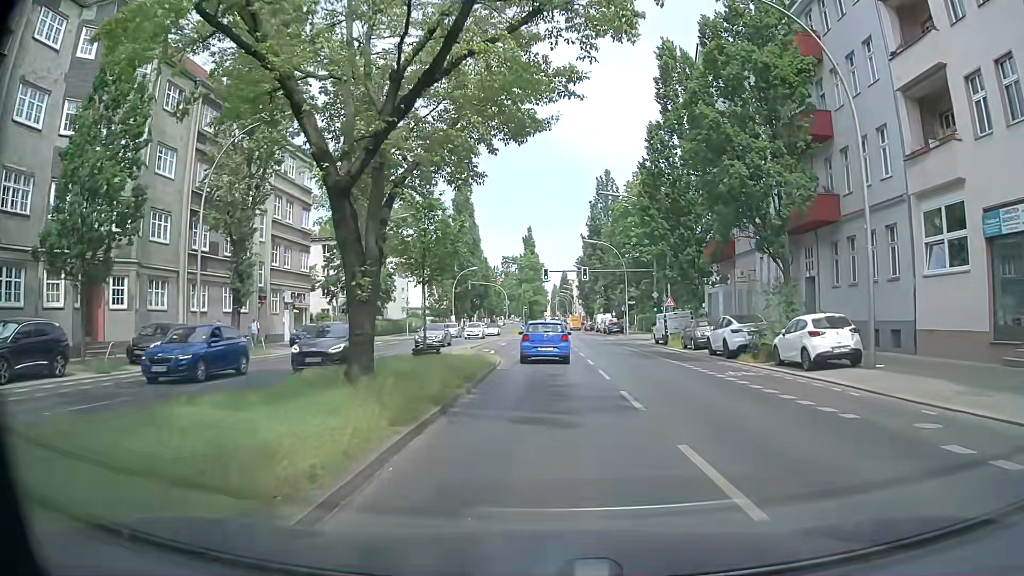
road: secondary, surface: asphalt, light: Day
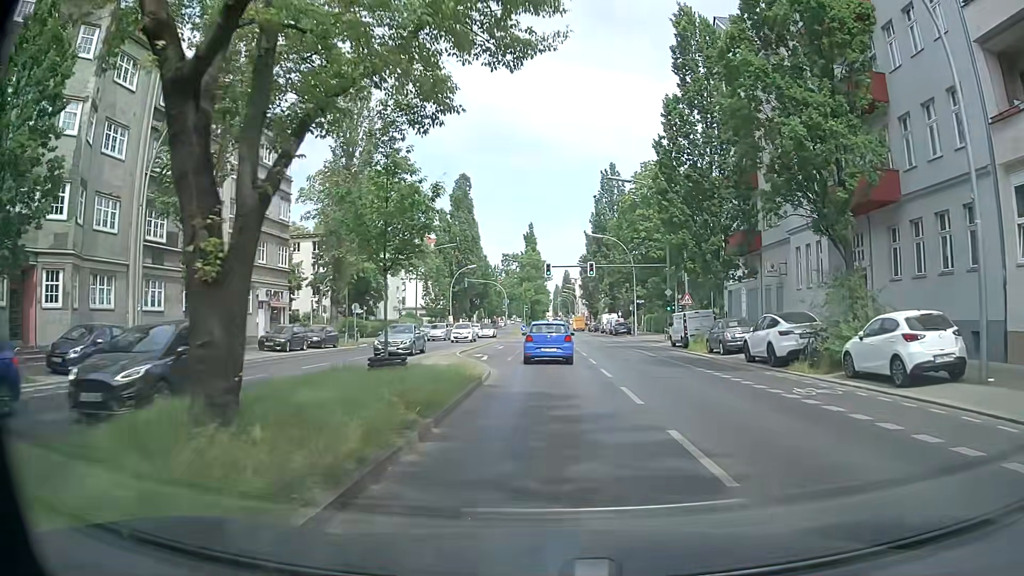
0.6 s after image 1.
(0.0, +5.1) m; +1°
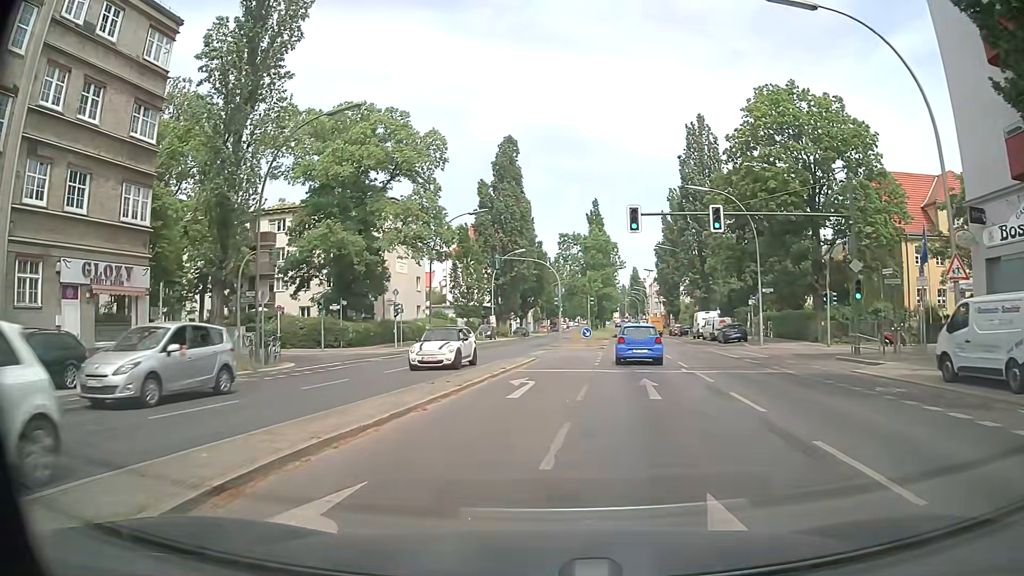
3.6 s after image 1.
(-0.9, +24.7) m; -5°
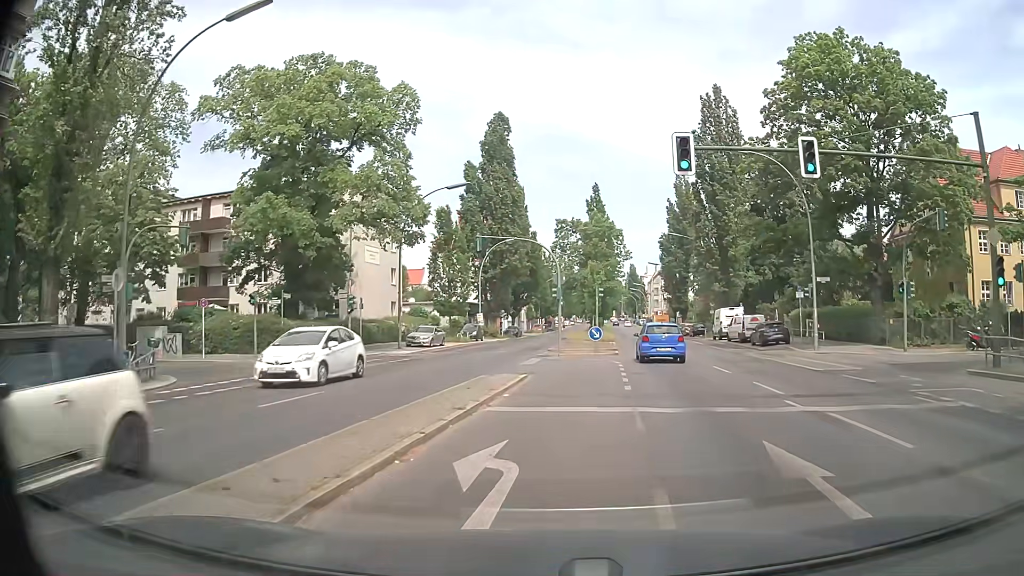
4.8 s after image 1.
(-0.2, +9.8) m; 0°
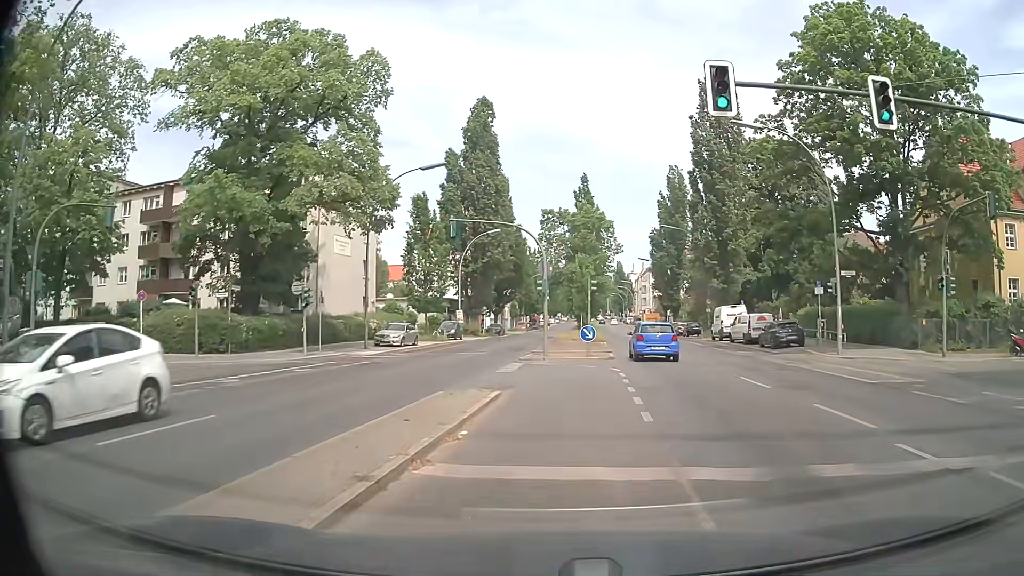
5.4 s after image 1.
(0.0, +4.7) m; +1°
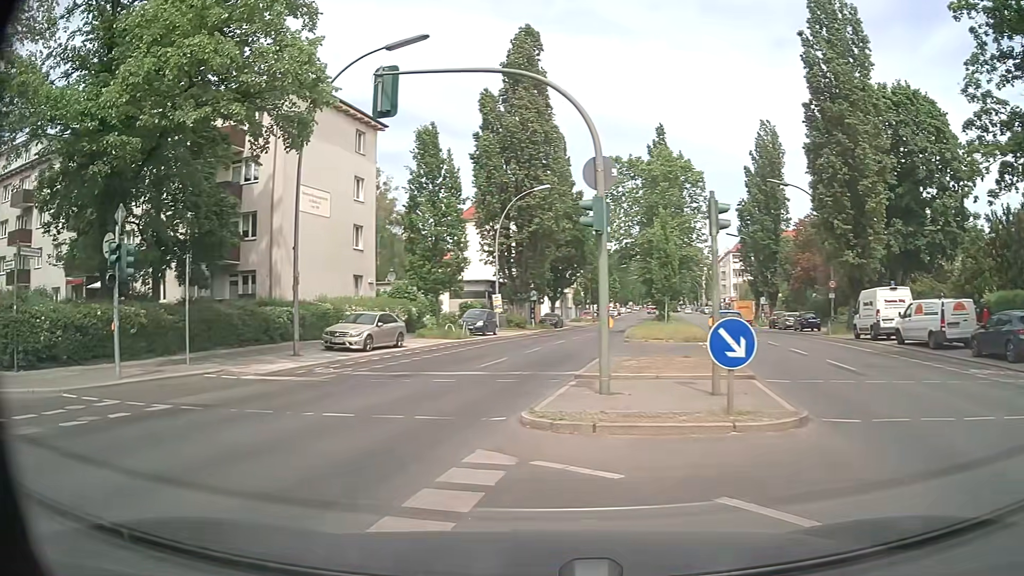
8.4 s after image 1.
(+0.3, +16.7) m; -6°
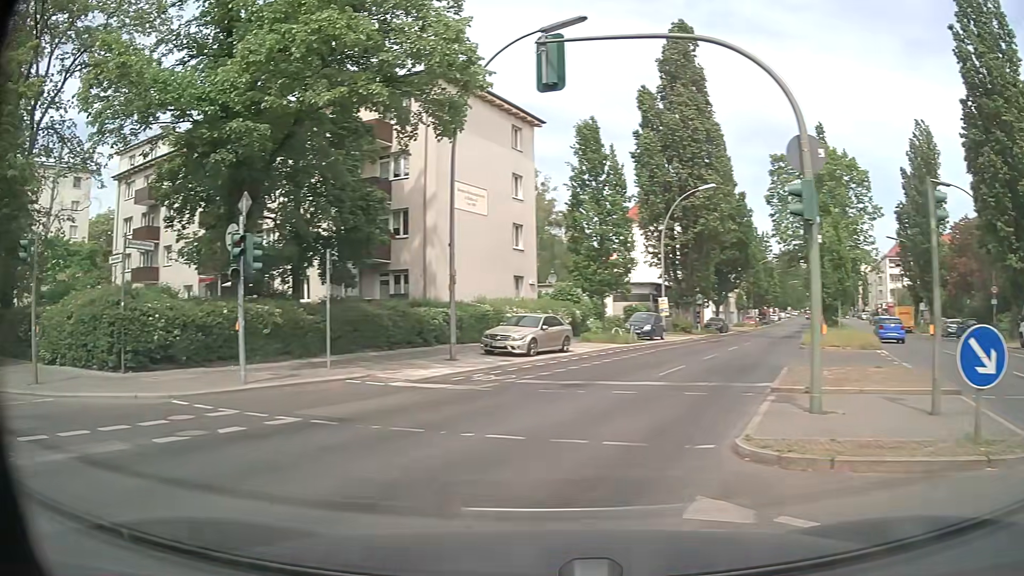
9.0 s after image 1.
(-0.2, +1.7) m; -14°
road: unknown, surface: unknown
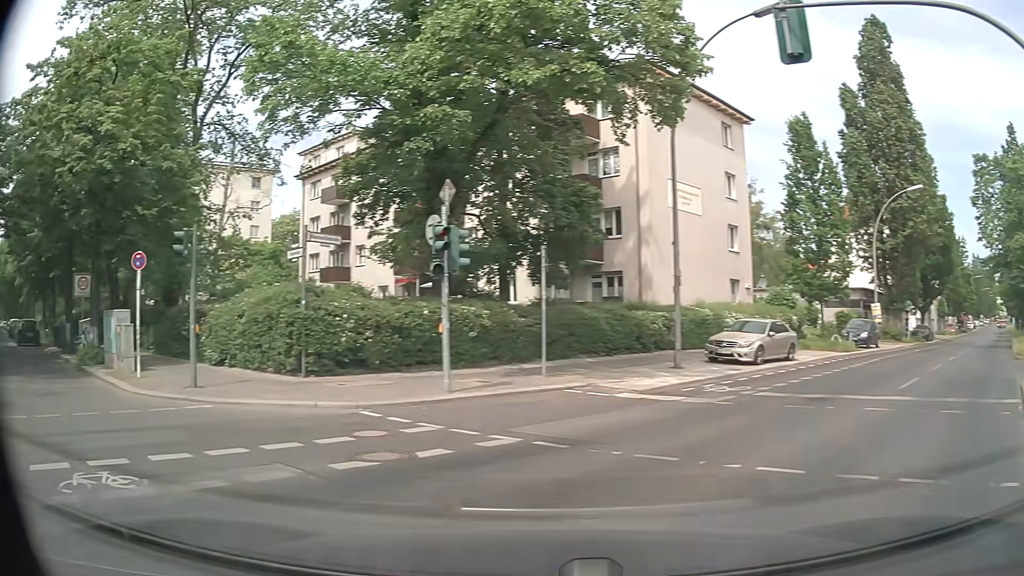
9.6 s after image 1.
(-0.2, +1.6) m; -14°
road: residential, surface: asphalt
